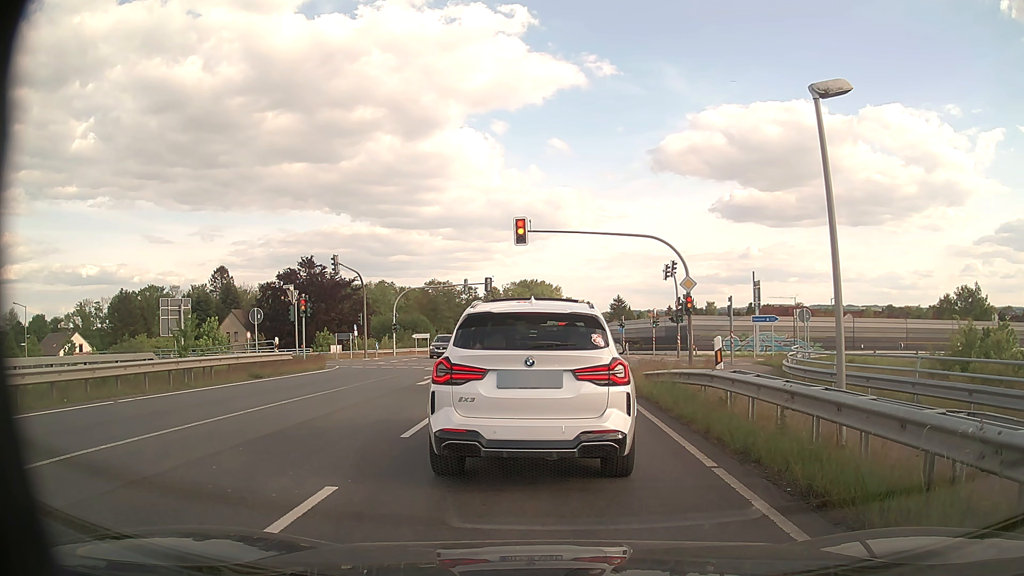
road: secondary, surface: asphalt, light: Day
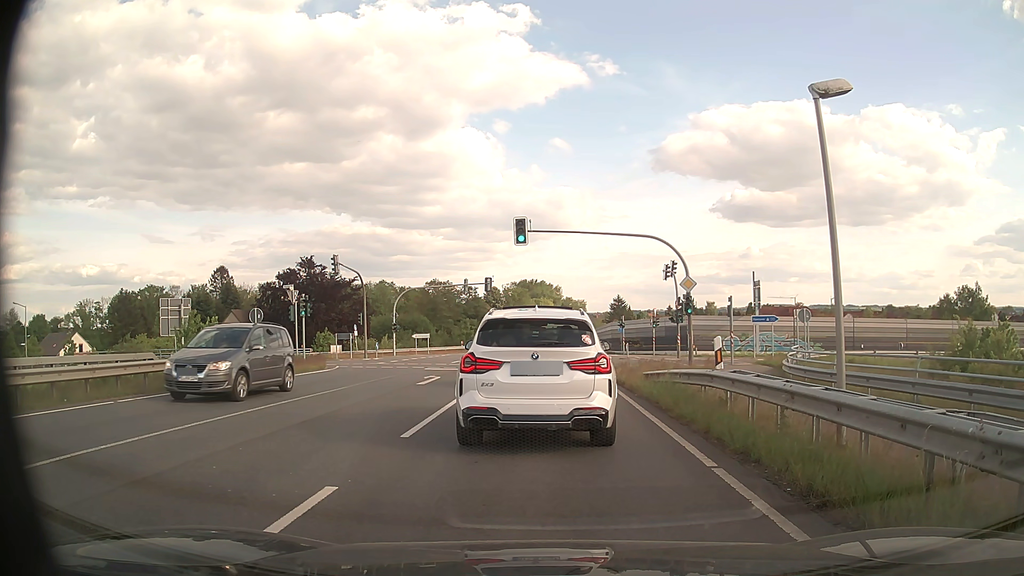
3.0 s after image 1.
(0.0, 0.0) m; 0°
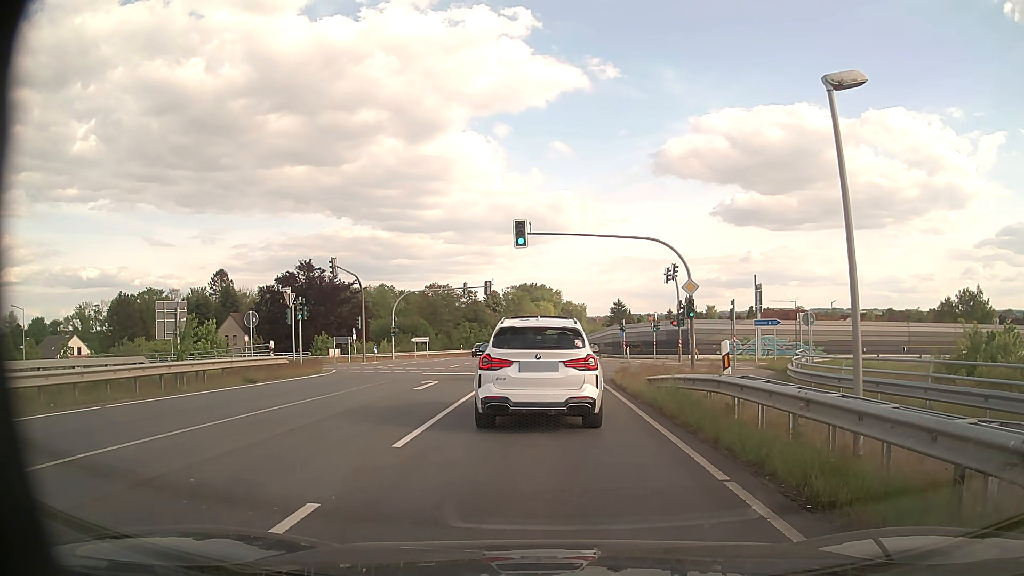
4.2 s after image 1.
(0.0, +0.5) m; 0°
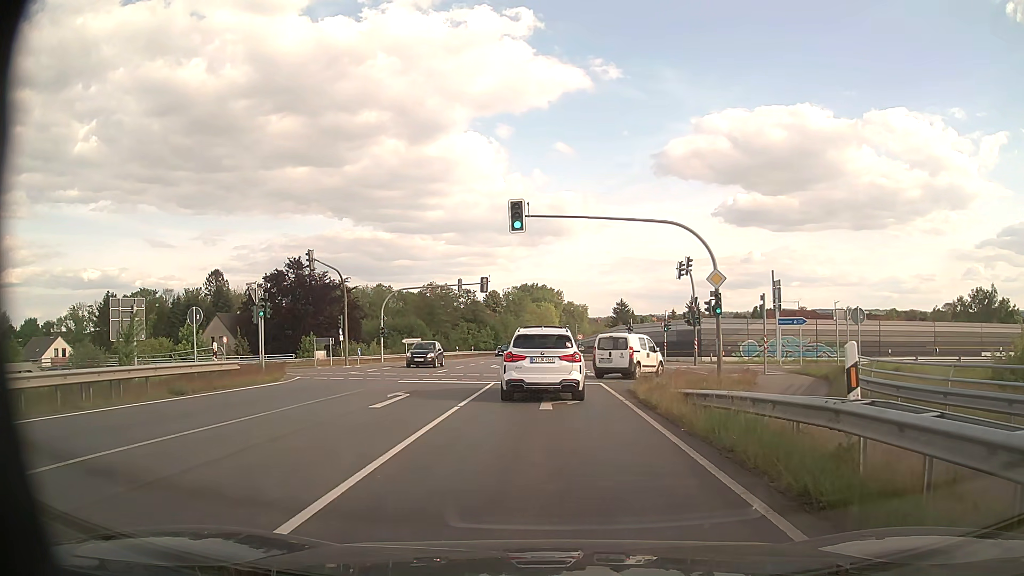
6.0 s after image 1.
(0.0, +5.0) m; 0°
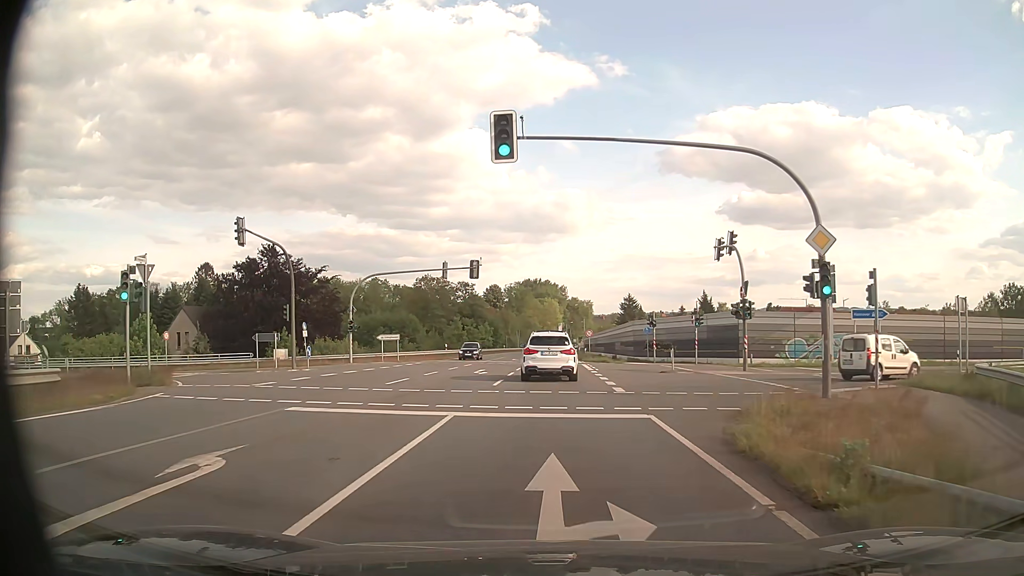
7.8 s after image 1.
(0.0, +10.7) m; 0°
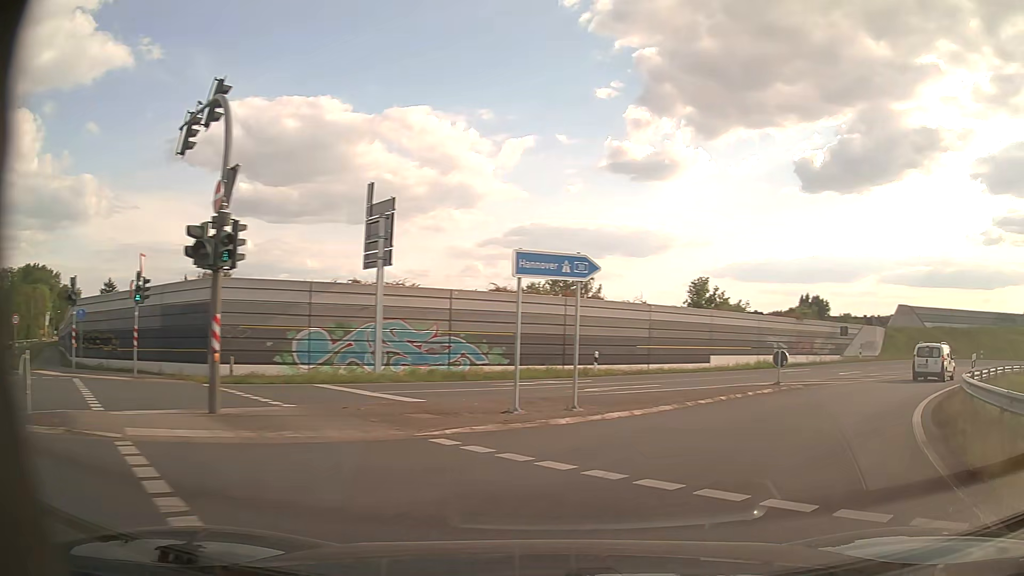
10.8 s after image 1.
(+4.8, +20.7) m; +43°
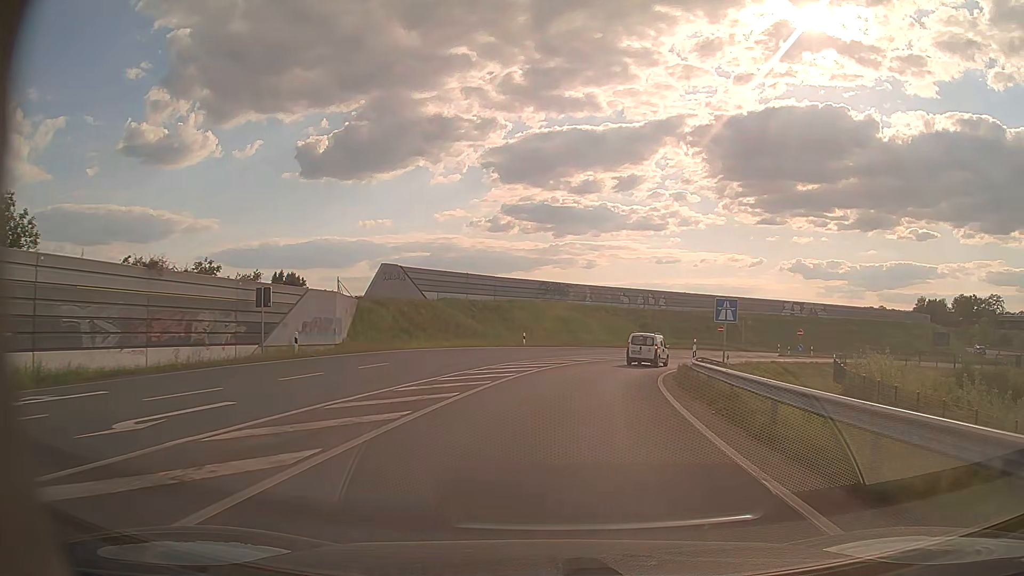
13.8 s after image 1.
(+14.0, +25.2) m; +44°
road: motorway_link
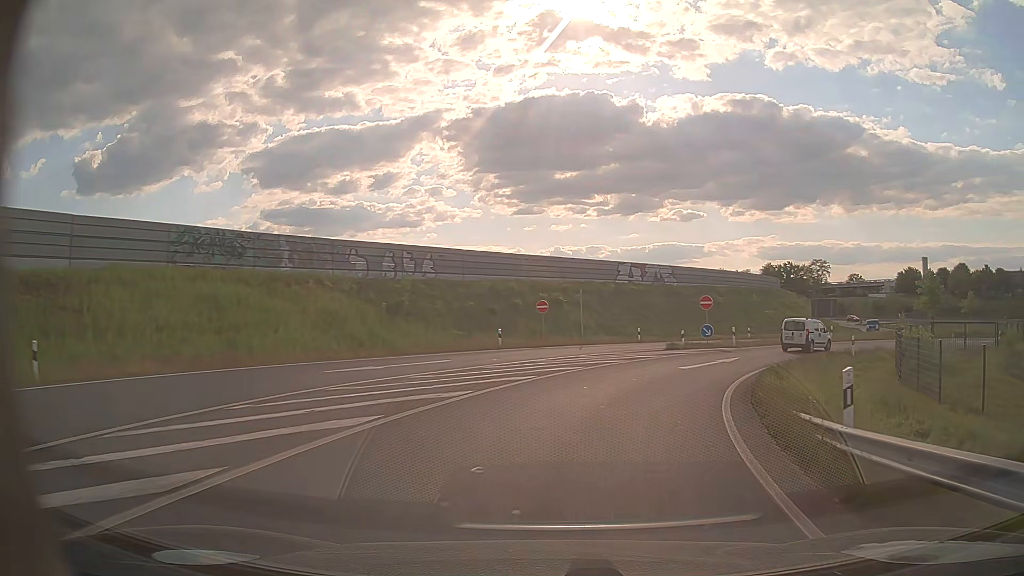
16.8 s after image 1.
(+5.0, +35.9) m; +20°
(+1, +10) (+4, +20) (+8, +28) (+15, +36) (+23, +42) (+32, +47) (+41, +49) (+51, +49) (+61, +47) (+70, +43) m
